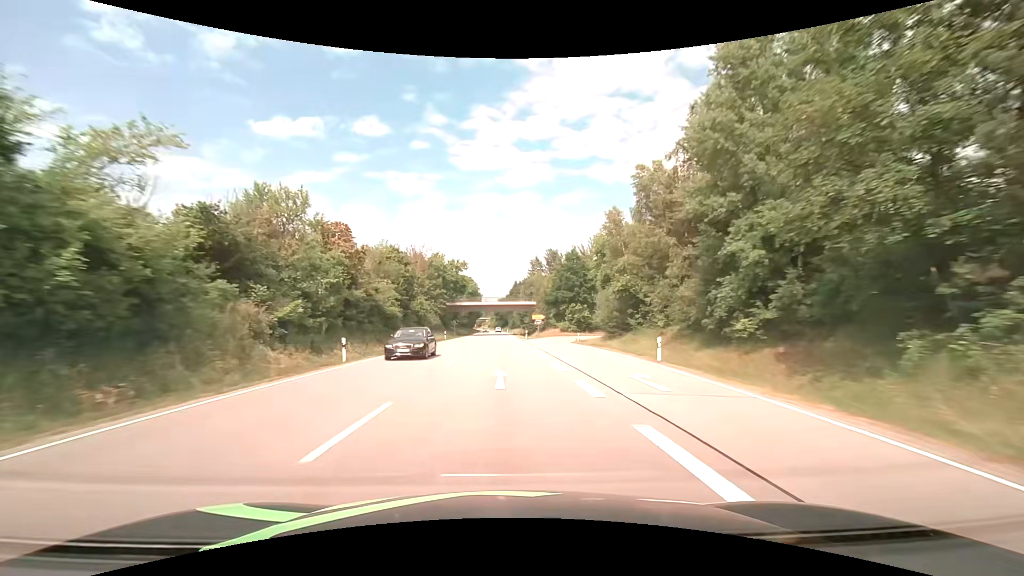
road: primary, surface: asphalt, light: Day
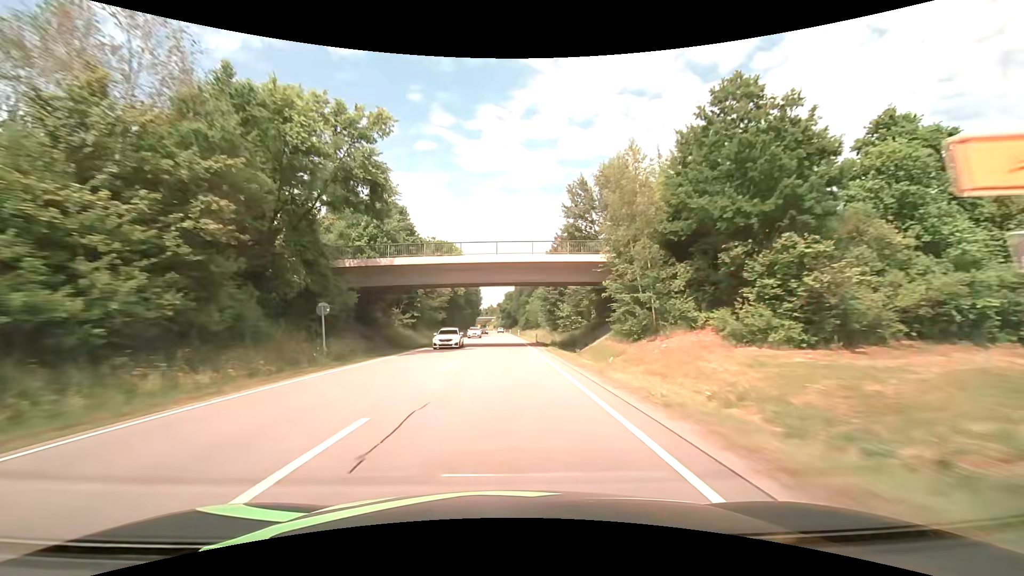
(-0.2, +63.2) m; -1°
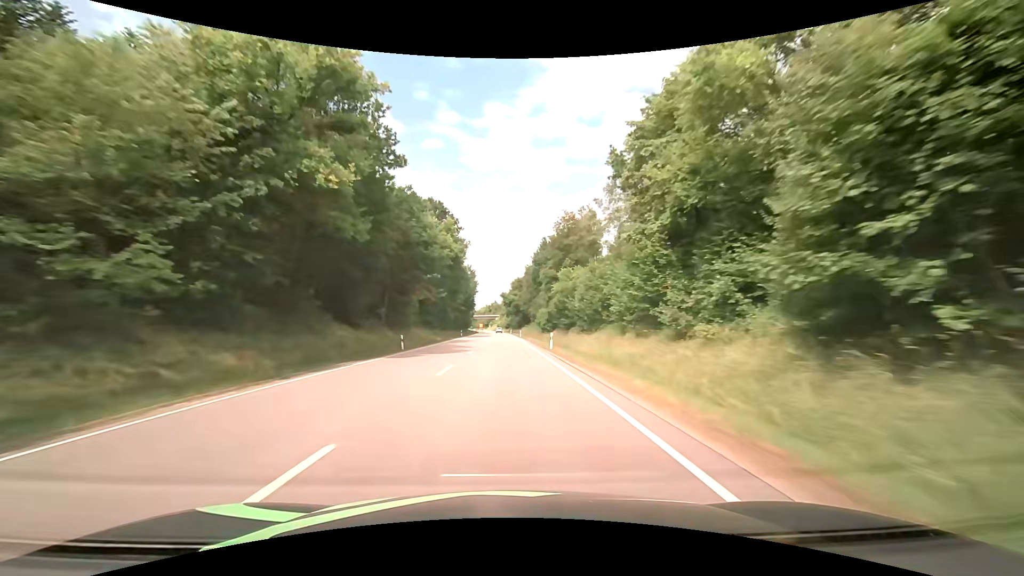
(-0.3, +63.3) m; -1°
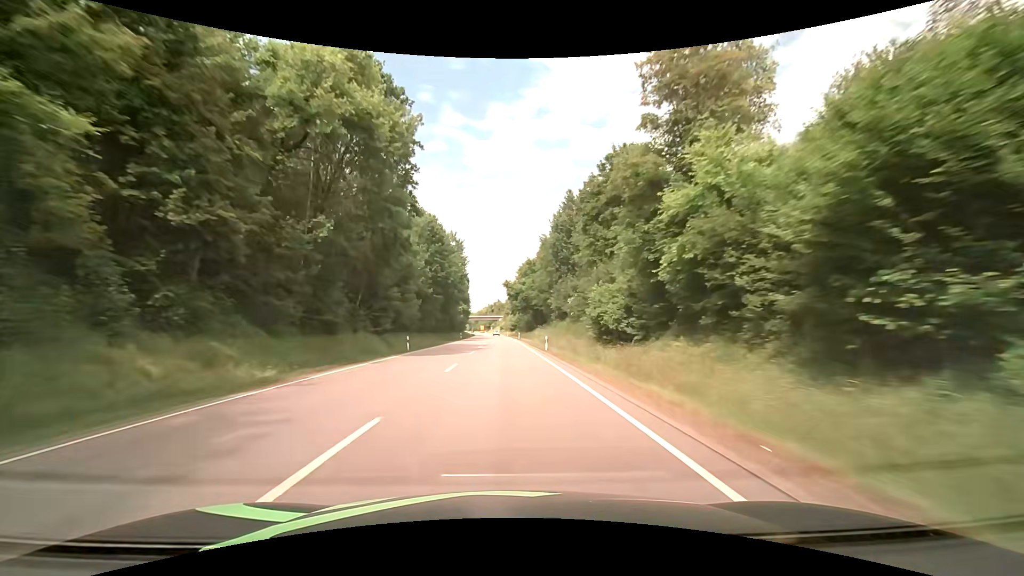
(-0.1, +47.5) m; 0°
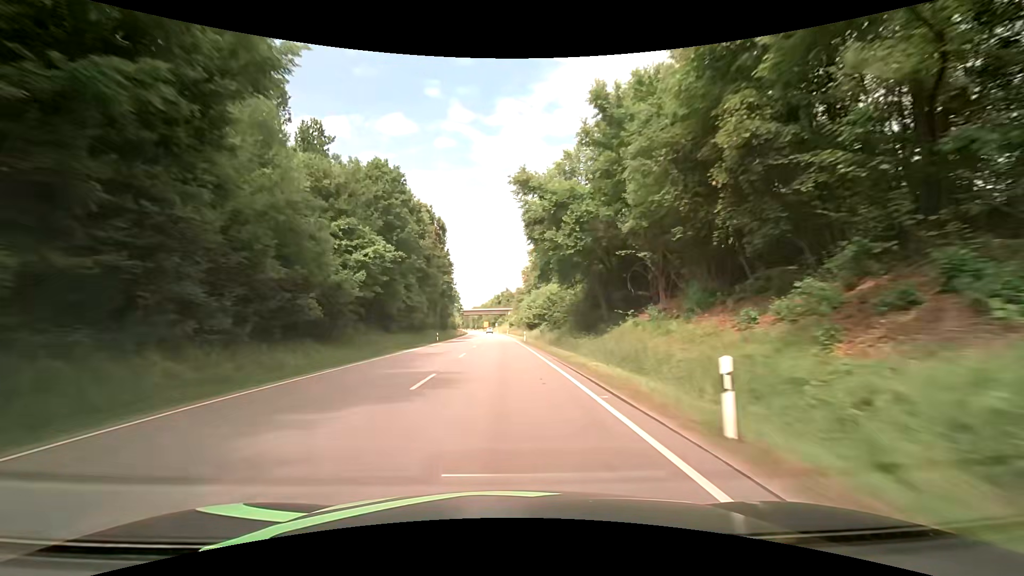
(-0.5, +79.1) m; -1°
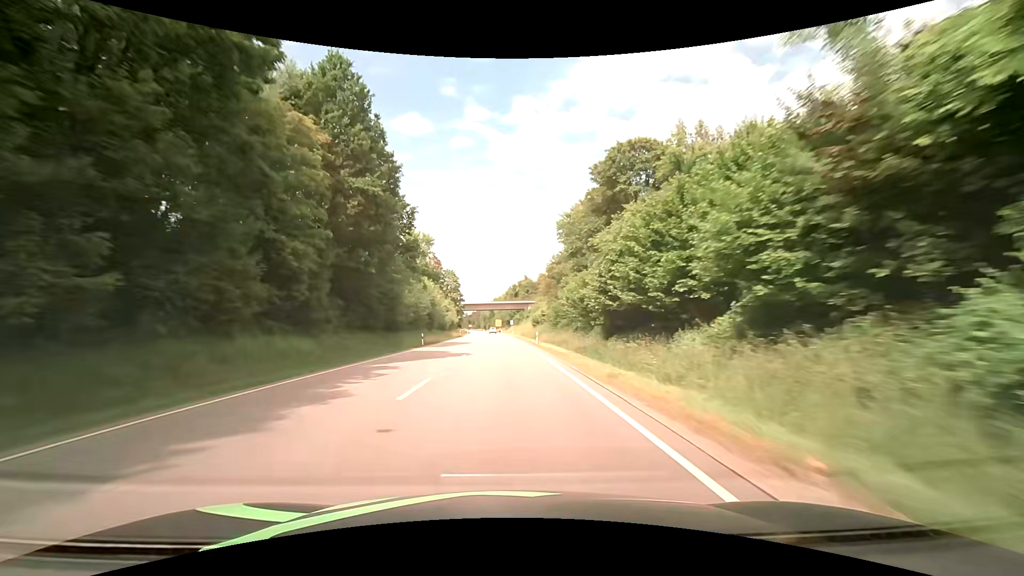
(-1.1, +63.2) m; -2°
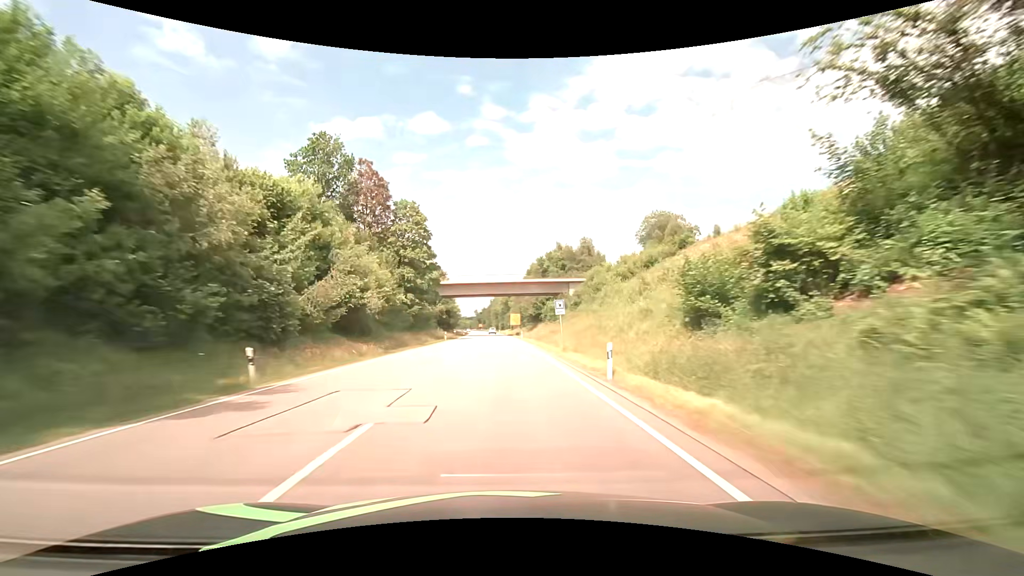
(-1.0, +79.1) m; -2°
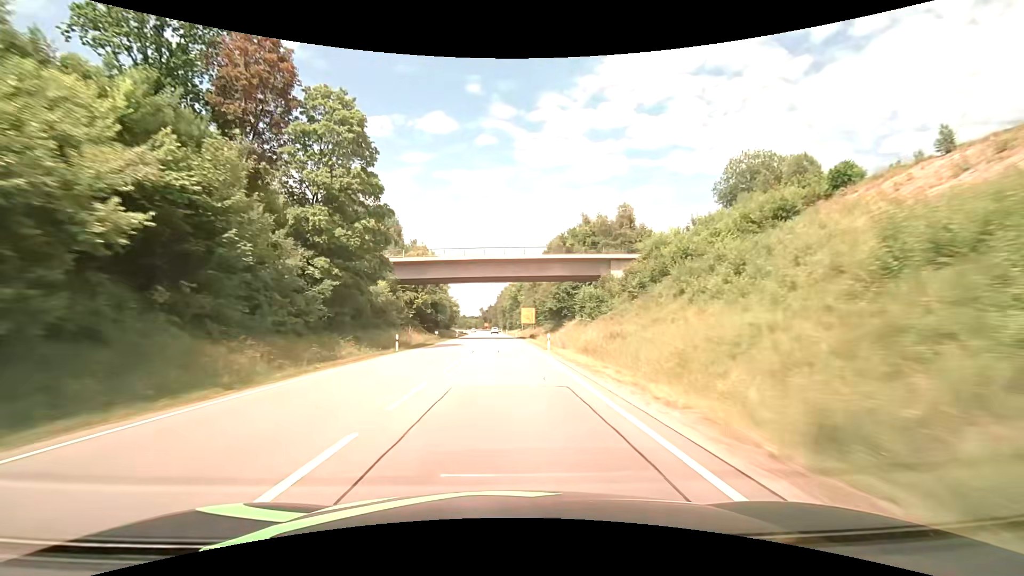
(-0.4, +31.6) m; -1°
(0, +10) (0, +20) (0, +30) (0, +40) (0, +50) (-1, +60) (-1, +70) (-1, +80) (-1, +90) (-2, +100) m
